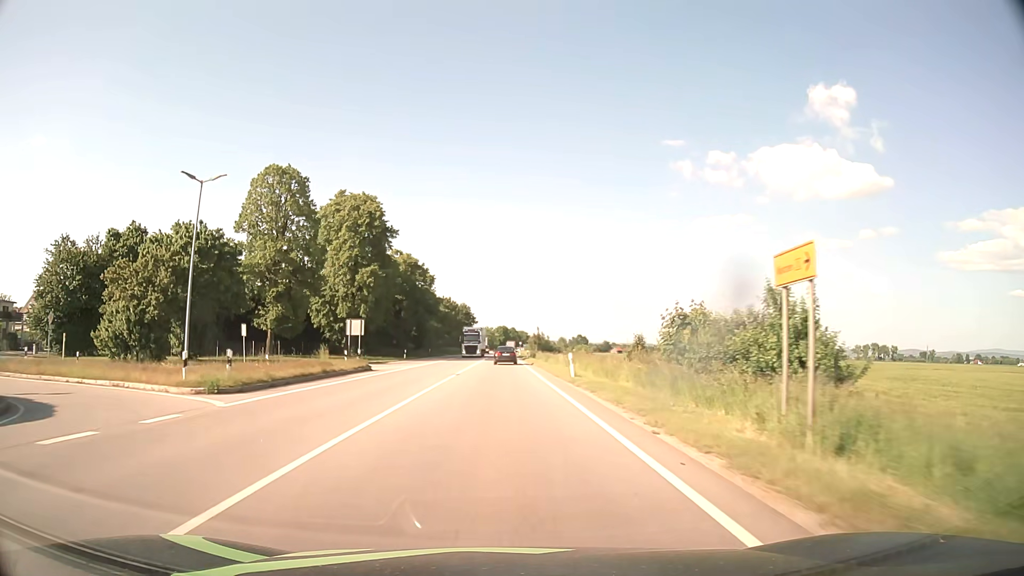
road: primary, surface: asphalt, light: Day
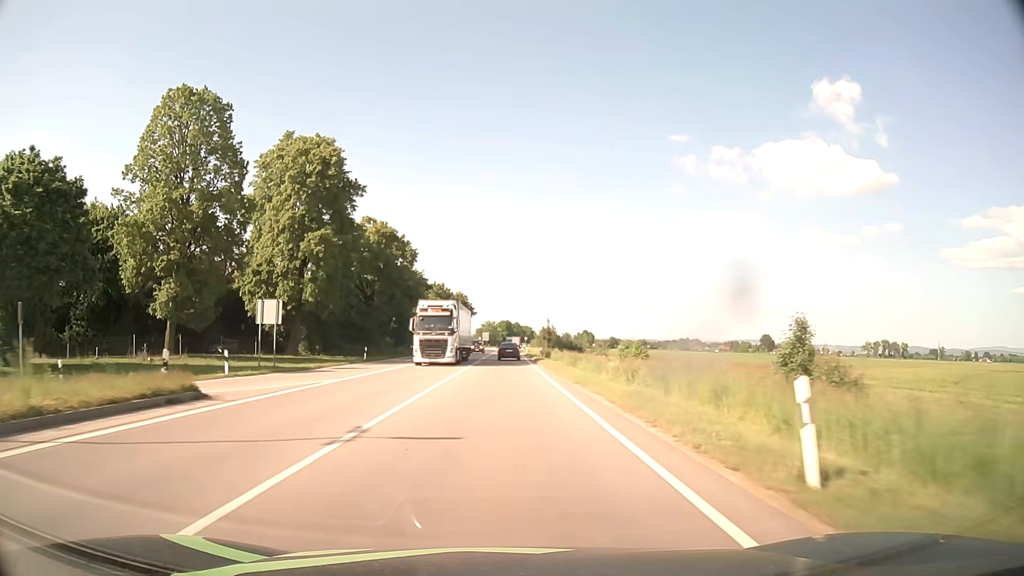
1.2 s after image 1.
(-0.1, +22.2) m; 0°
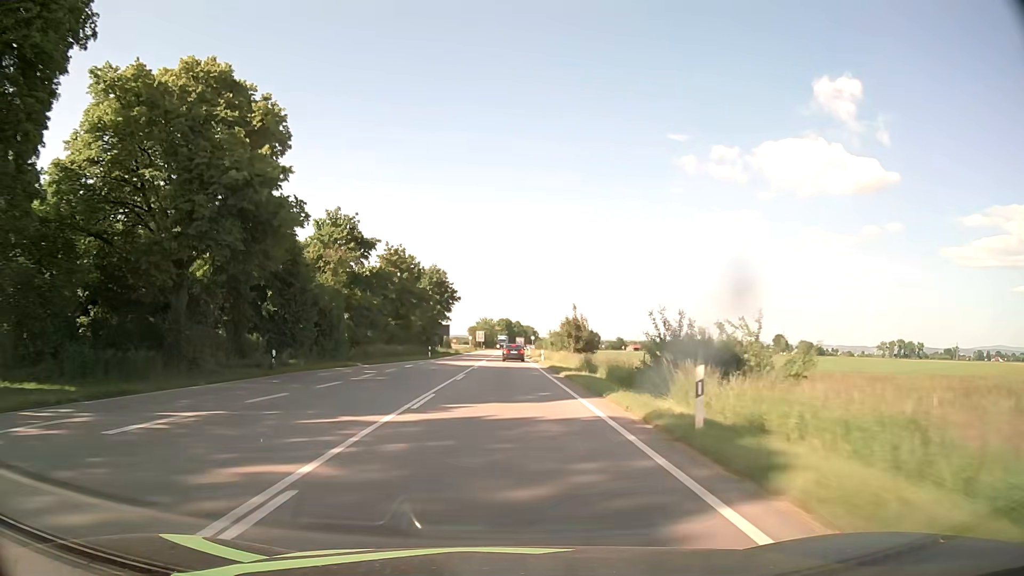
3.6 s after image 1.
(+0.1, +44.7) m; 0°
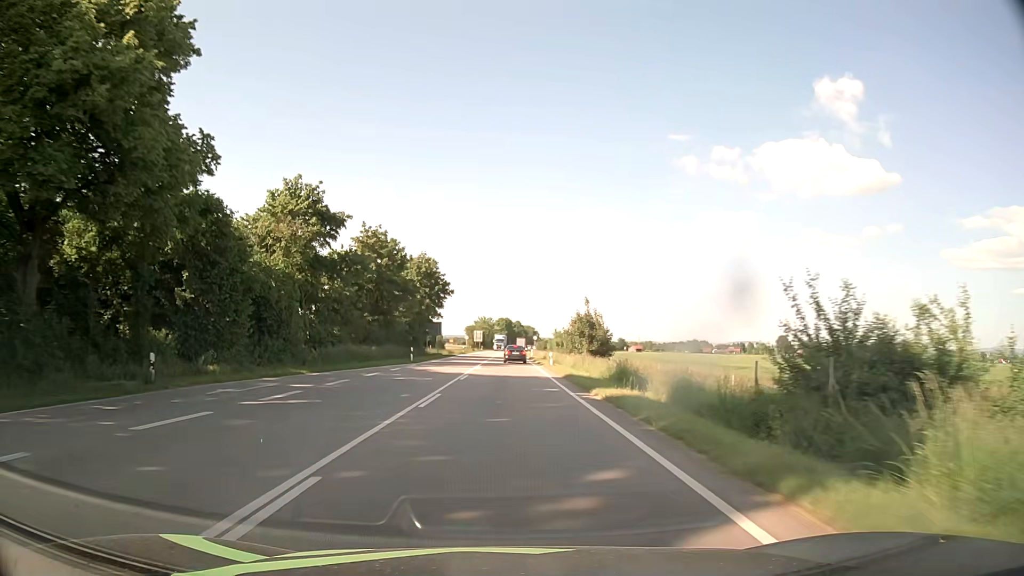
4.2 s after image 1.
(0.0, +11.2) m; 0°
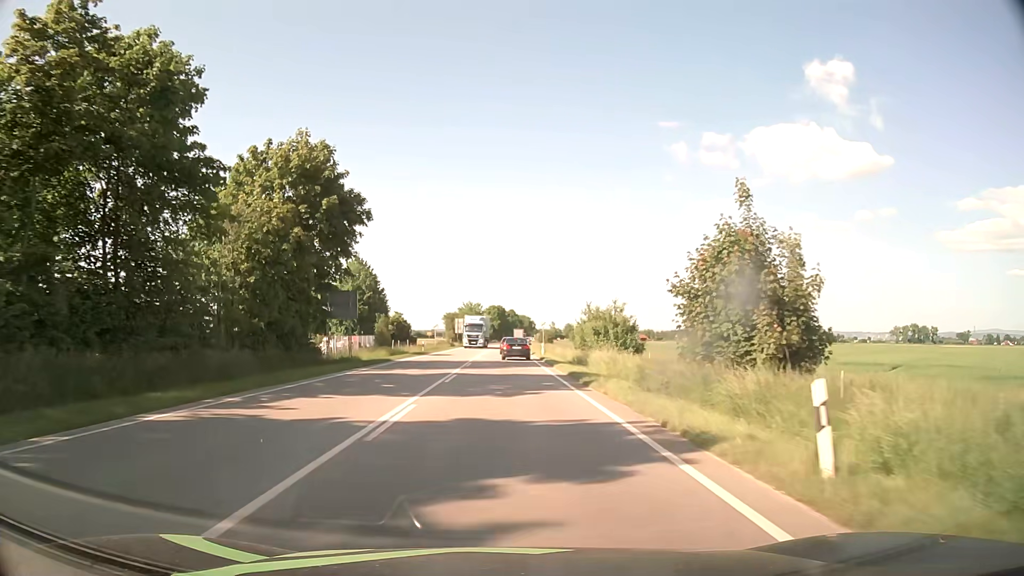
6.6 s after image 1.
(+0.2, +40.9) m; +1°
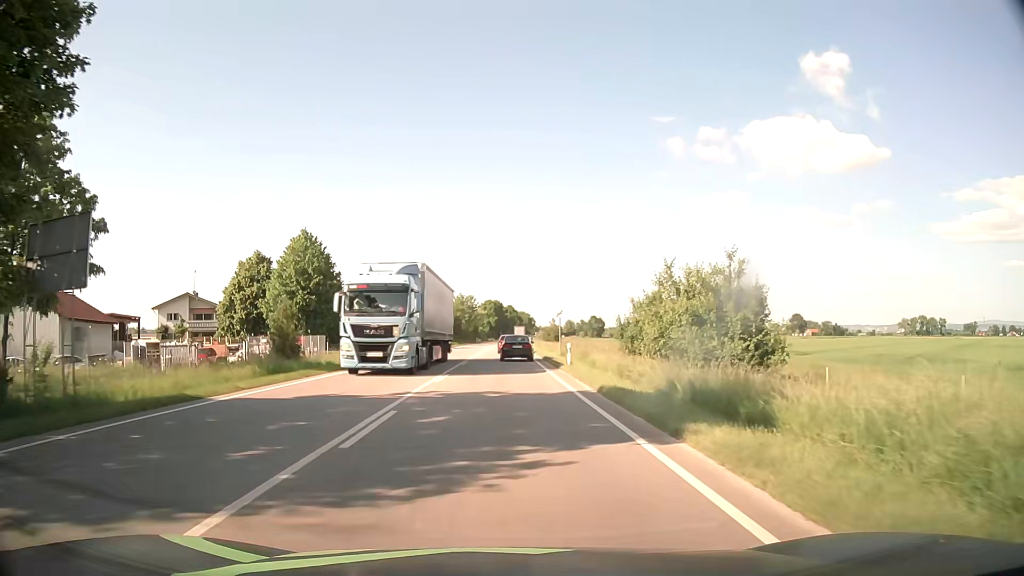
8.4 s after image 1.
(+0.1, +23.9) m; 0°
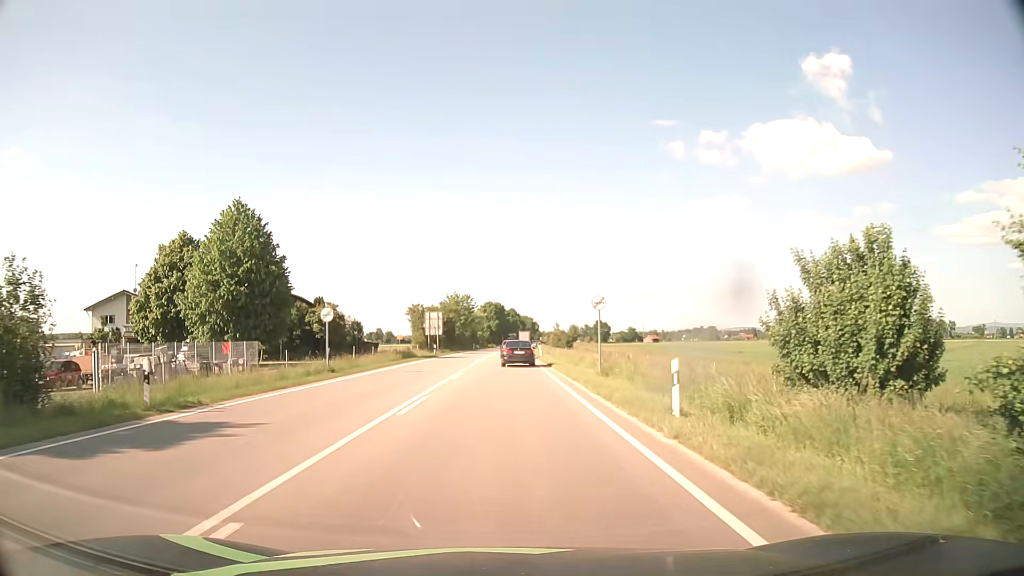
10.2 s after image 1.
(0.0, +19.0) m; 0°
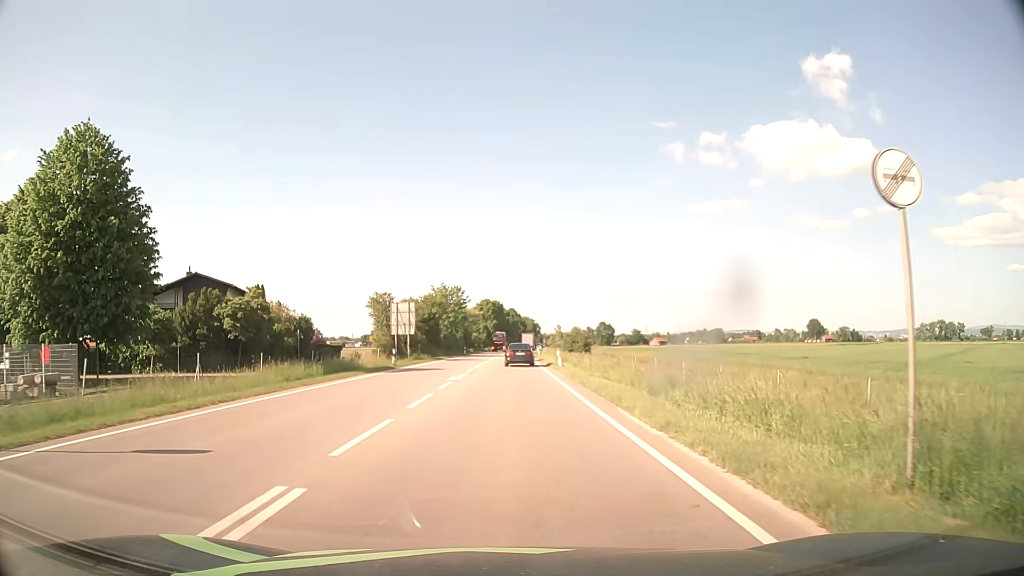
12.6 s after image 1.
(0.0, +22.4) m; 0°
(0, +10) (0, +20) (0, +30) (+1, +40) (+1, +50) (+1, +60) (+1, +70) (+1, +80) (+2, +90) (+2, +100) m
